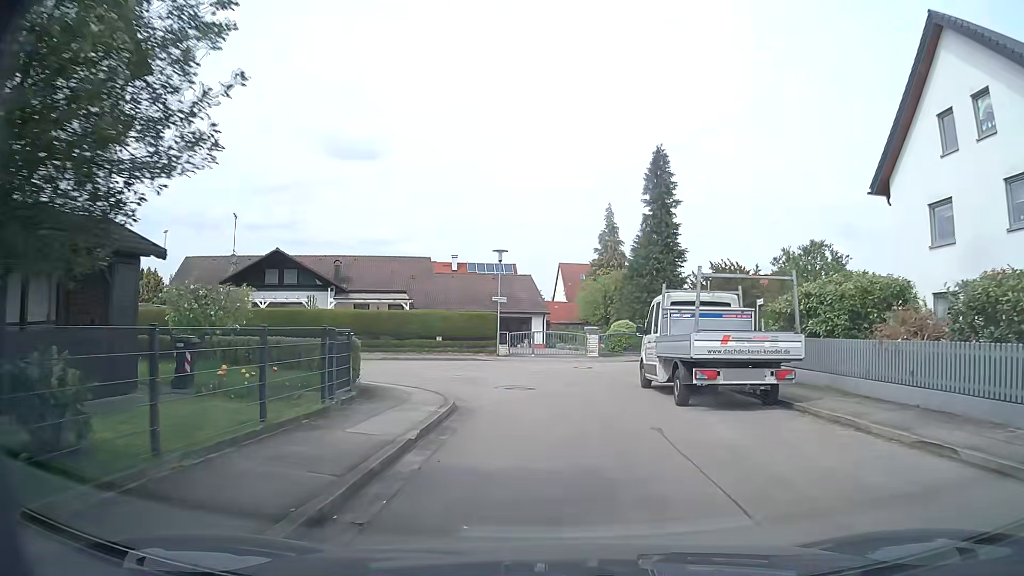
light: Day
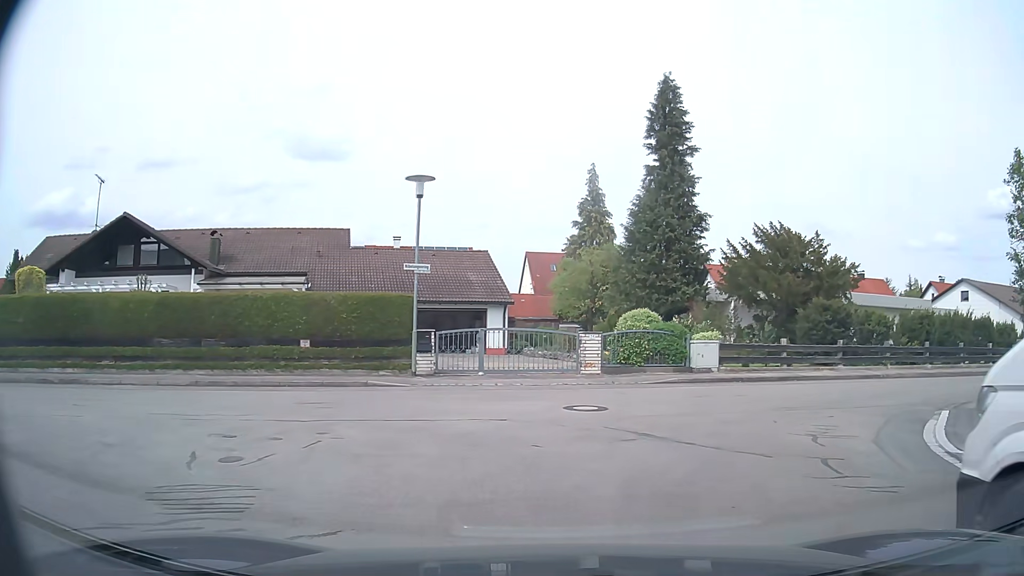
(+0.1, +14.7) m; +2°
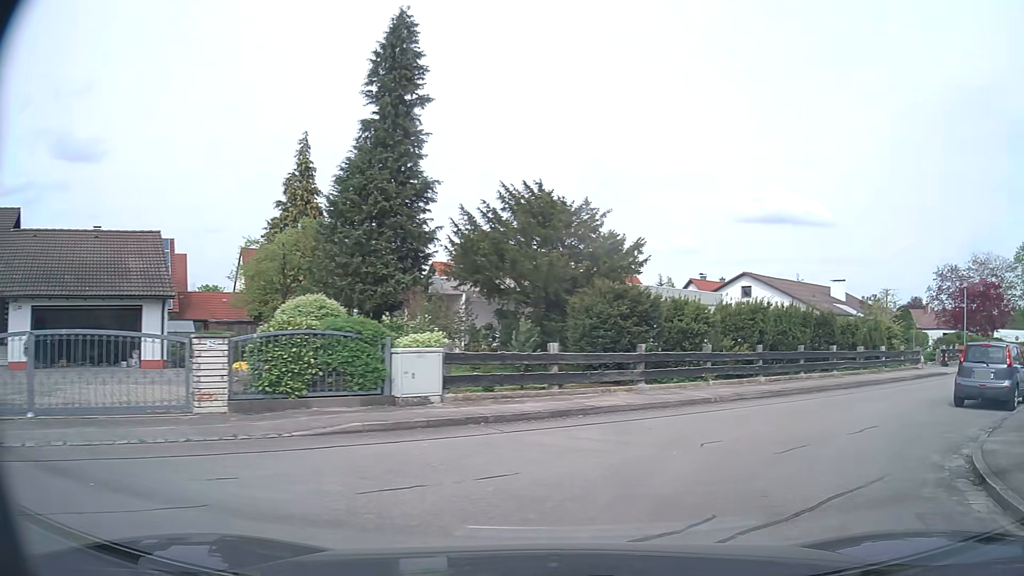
(+1.5, +8.5) m; +22°
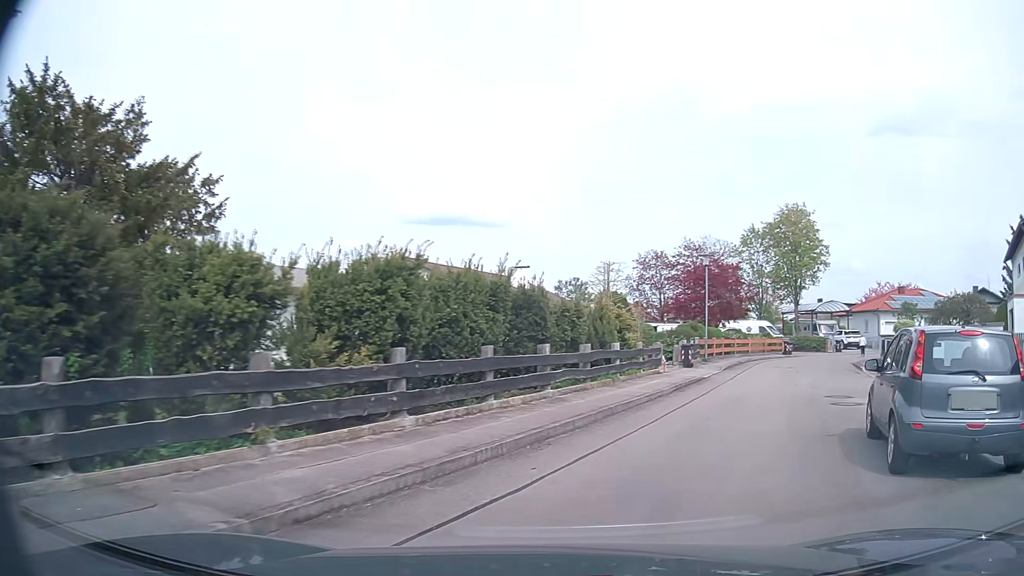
(+2.6, +9.9) m; +28°
